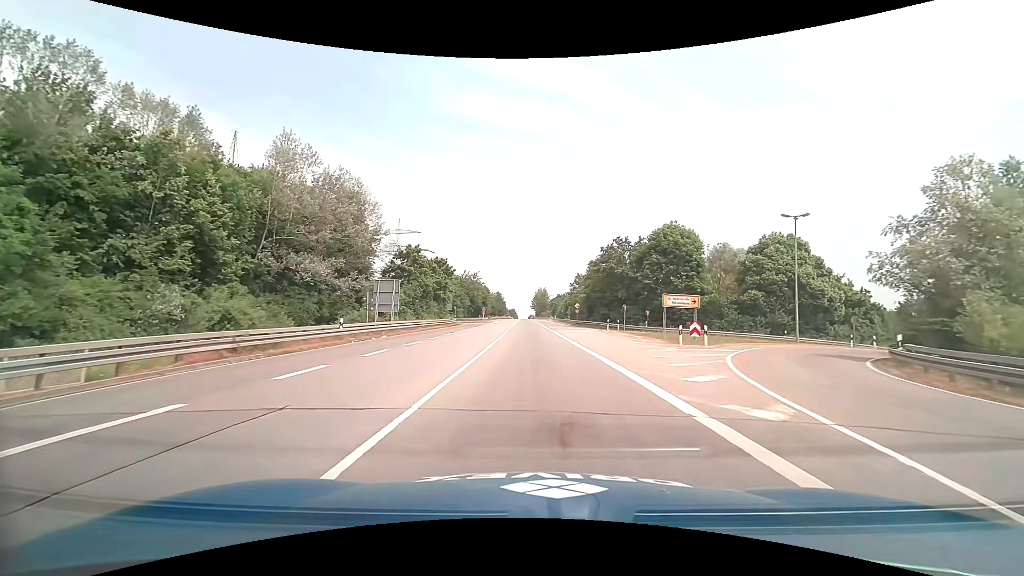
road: primary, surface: asphalt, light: Day
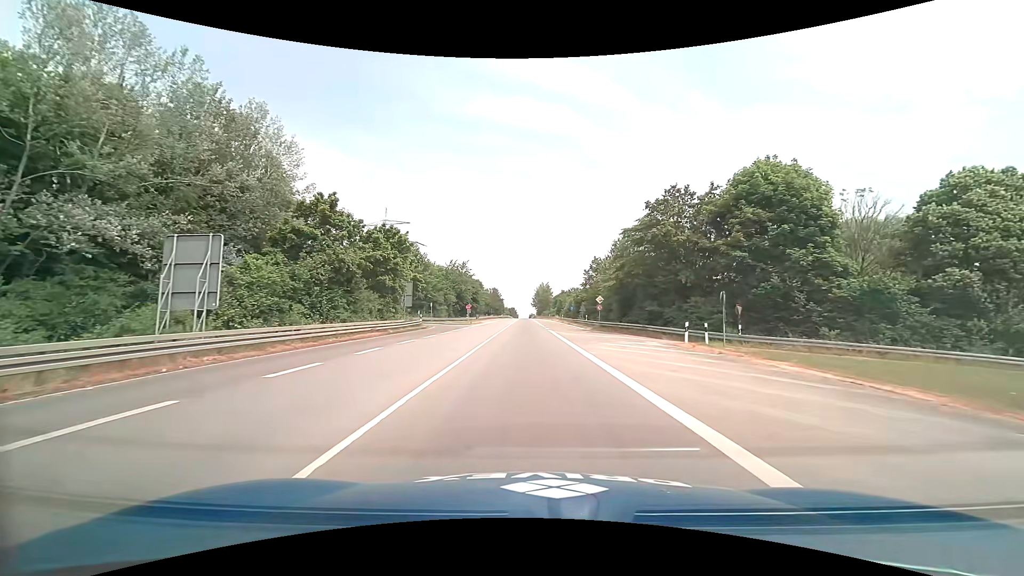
(+0.1, +24.1) m; 0°
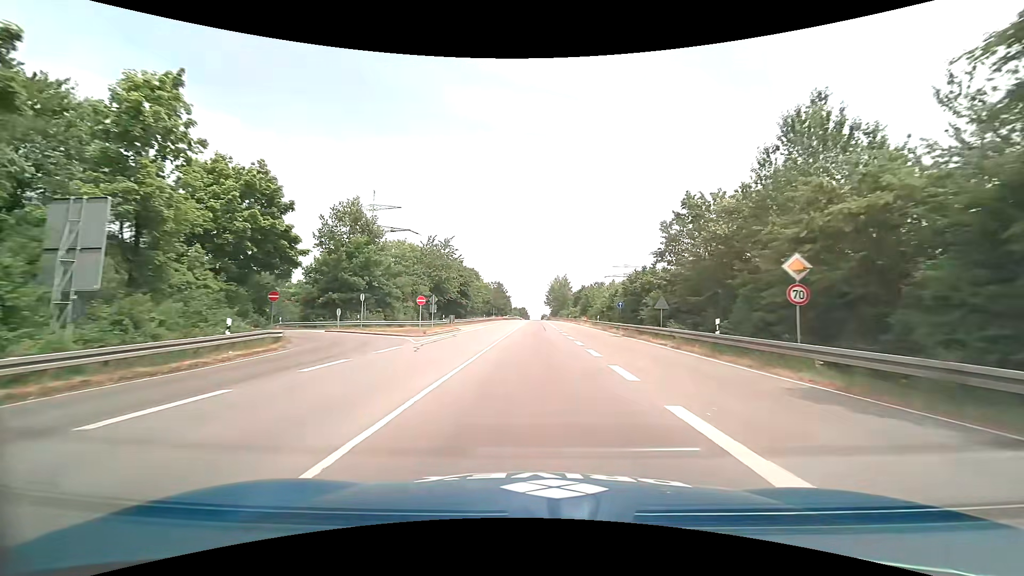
(-0.5, +35.2) m; -2°
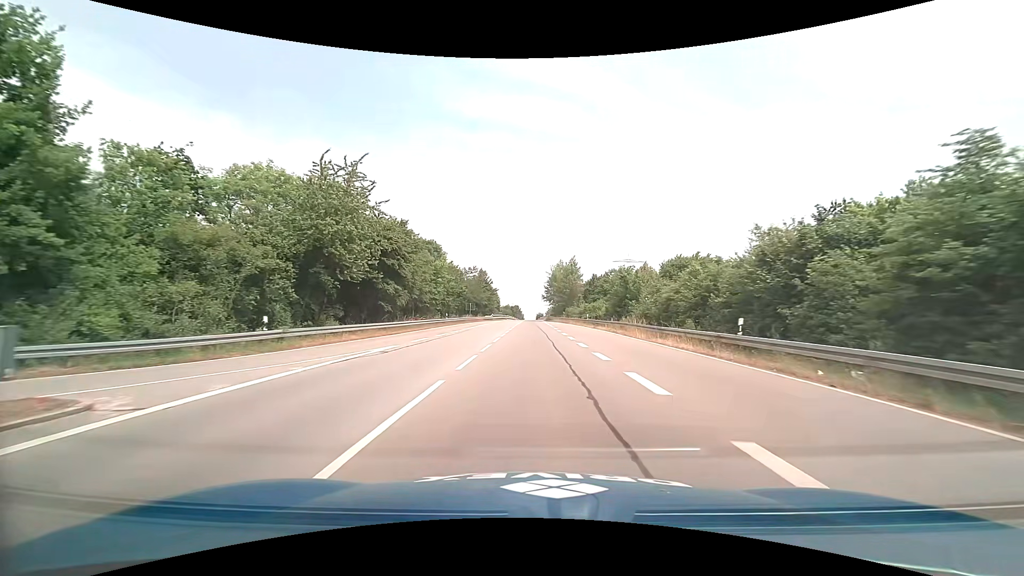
(+0.2, +38.4) m; +1°
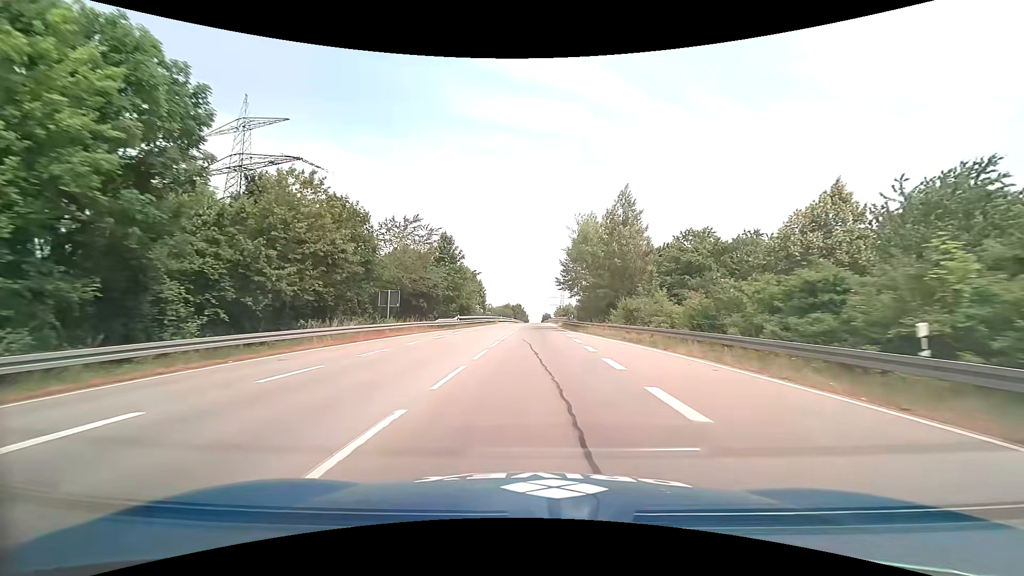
(+0.1, +50.3) m; 0°
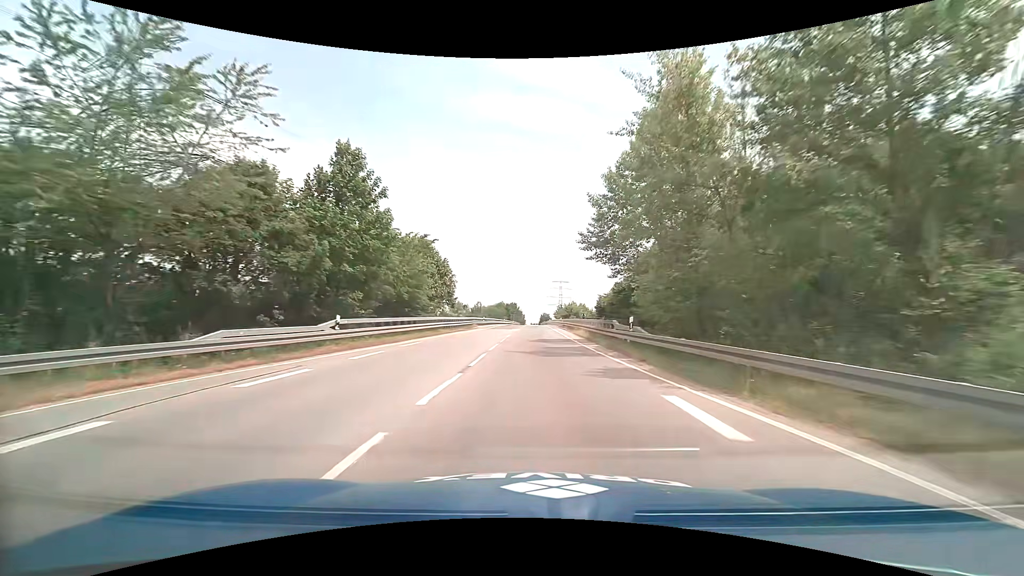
(0.0, +31.0) m; 0°
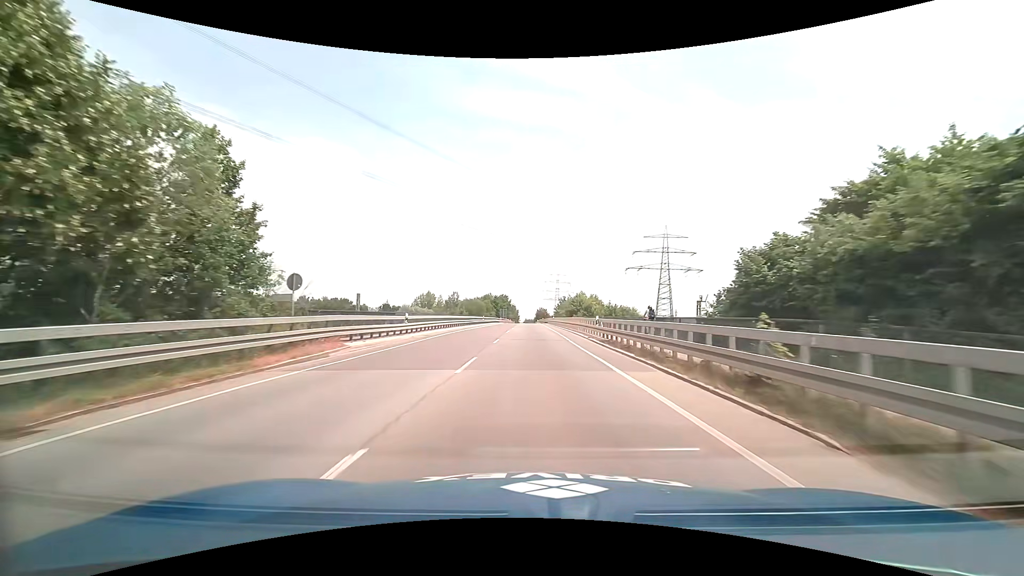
(0.0, +42.2) m; +1°
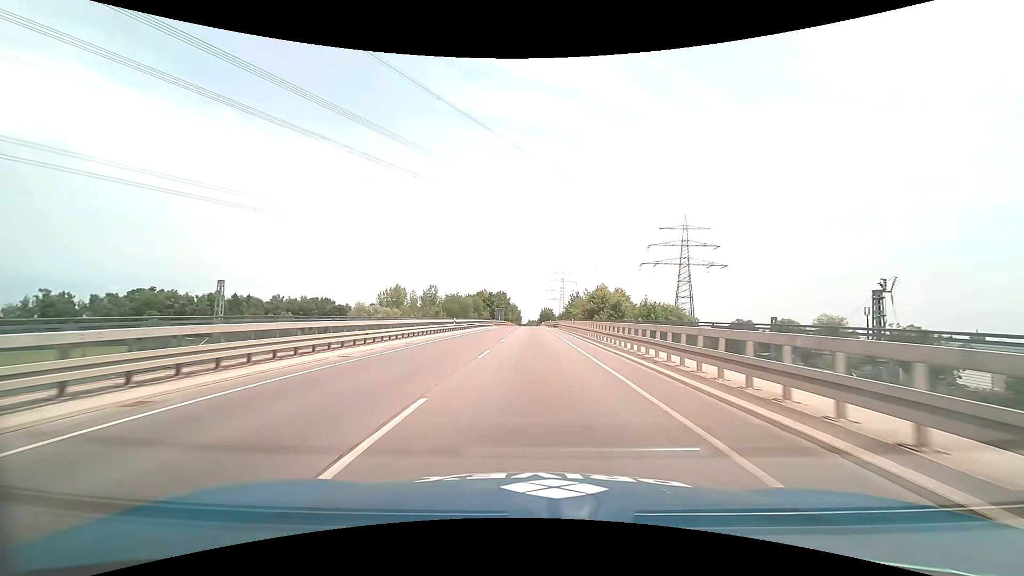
(-0.1, +31.8) m; 0°
(0, +10) (0, +20) (0, +30) (0, +40) (0, +50) (0, +60) (0, +70) (0, +80) (0, +90) (0, +100) m
